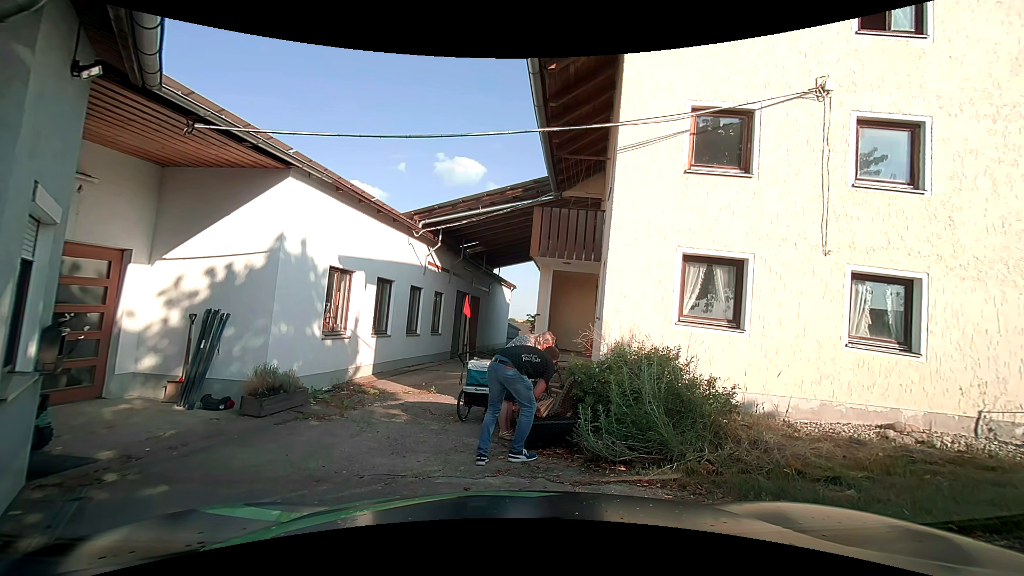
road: unclassified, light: Day
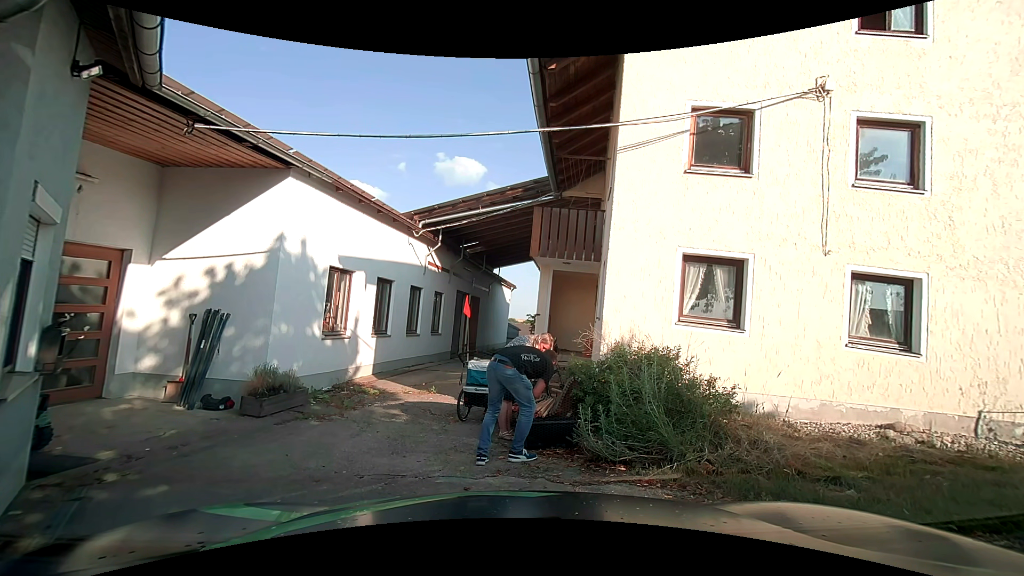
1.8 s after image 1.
(0.0, 0.0) m; 0°
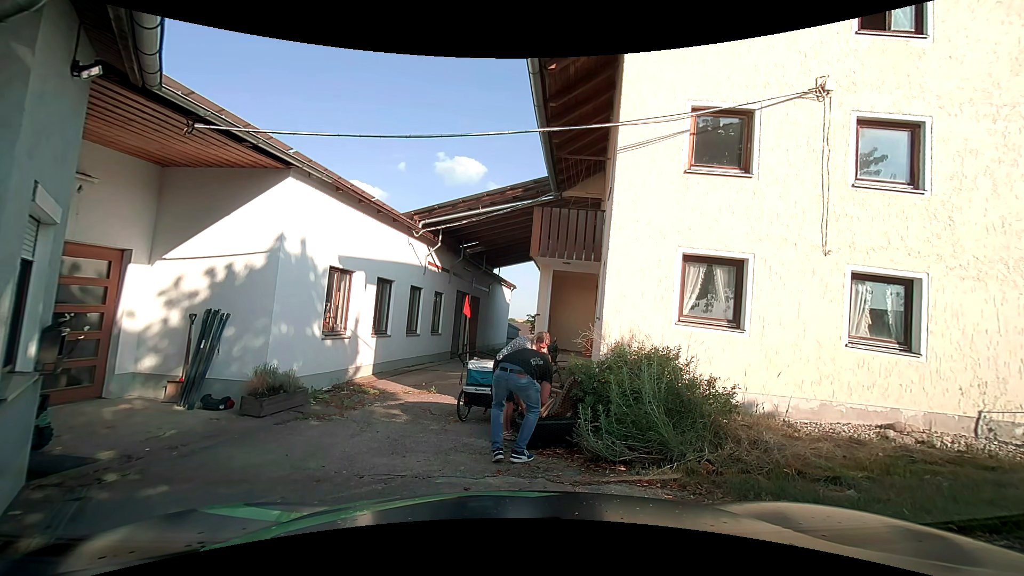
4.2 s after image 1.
(0.0, 0.0) m; 0°
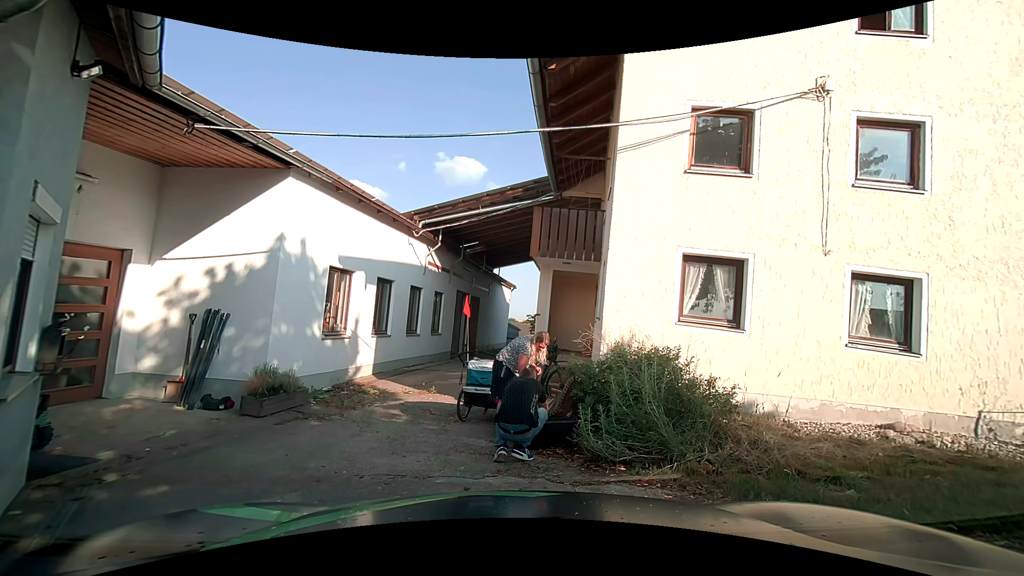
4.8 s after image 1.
(0.0, 0.0) m; 0°
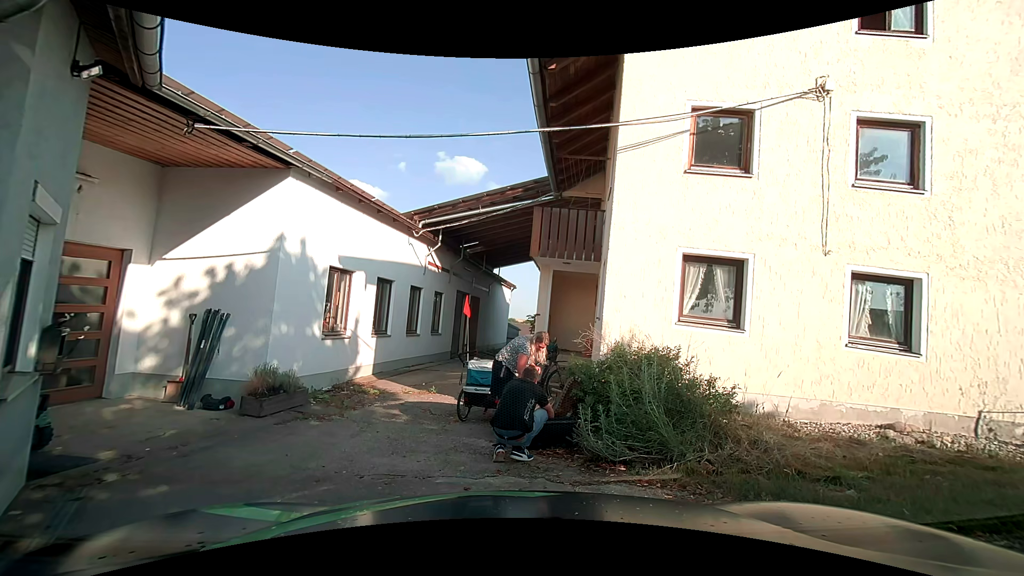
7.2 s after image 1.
(0.0, 0.0) m; 0°
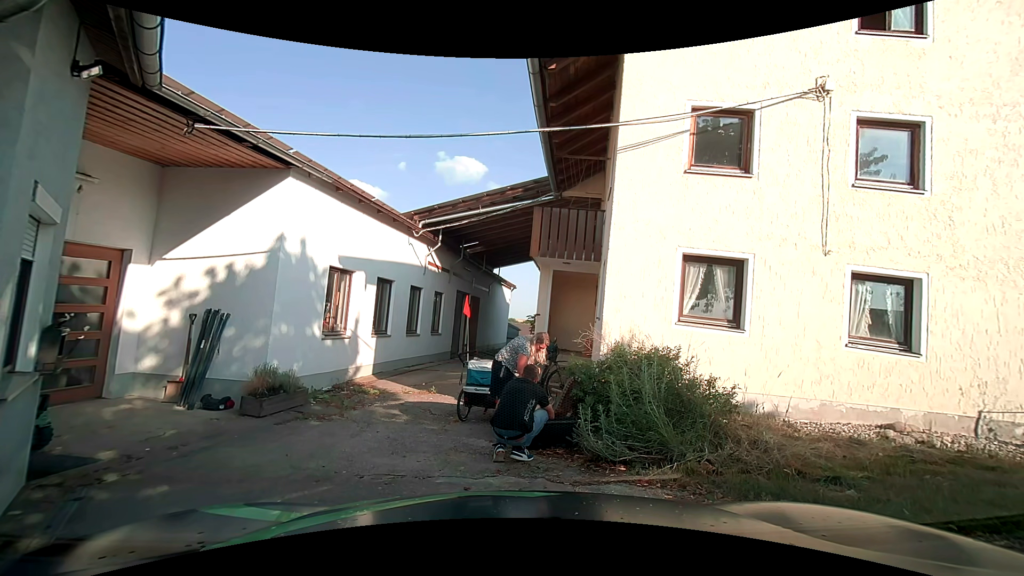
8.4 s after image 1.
(0.0, 0.0) m; 0°
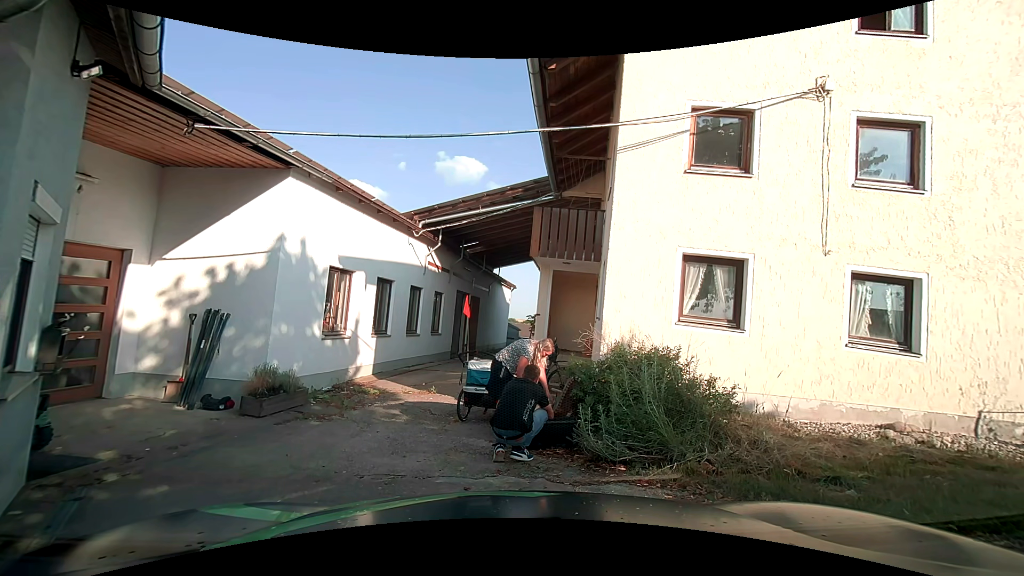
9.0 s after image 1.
(0.0, 0.0) m; 0°
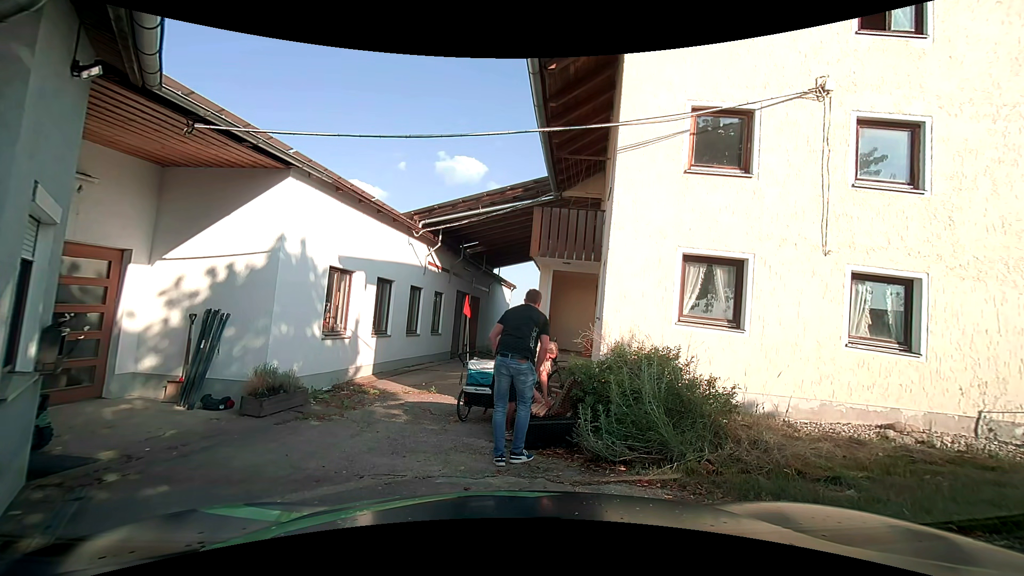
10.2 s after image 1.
(0.0, 0.0) m; 0°
